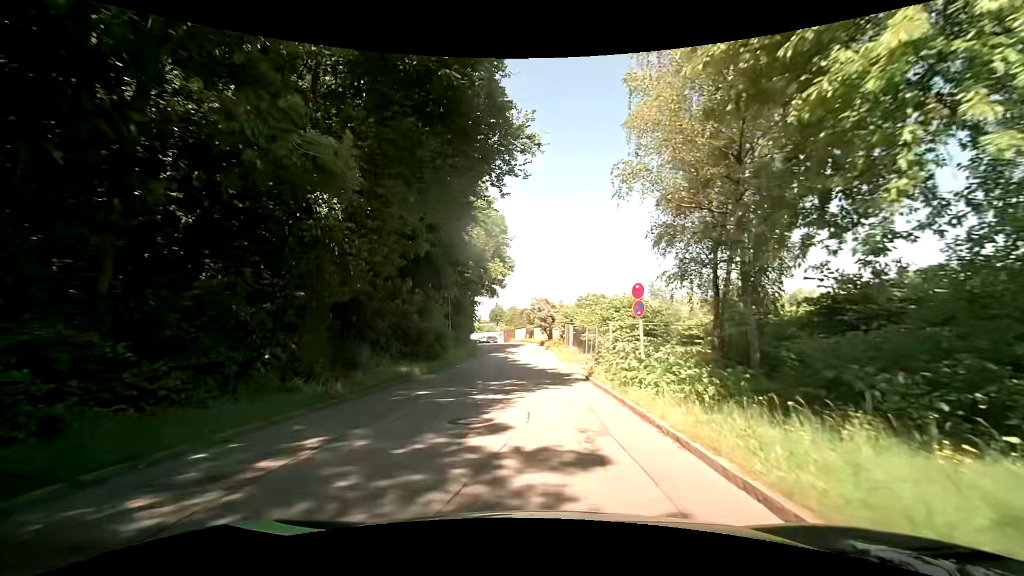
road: residential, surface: asphalt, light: Day
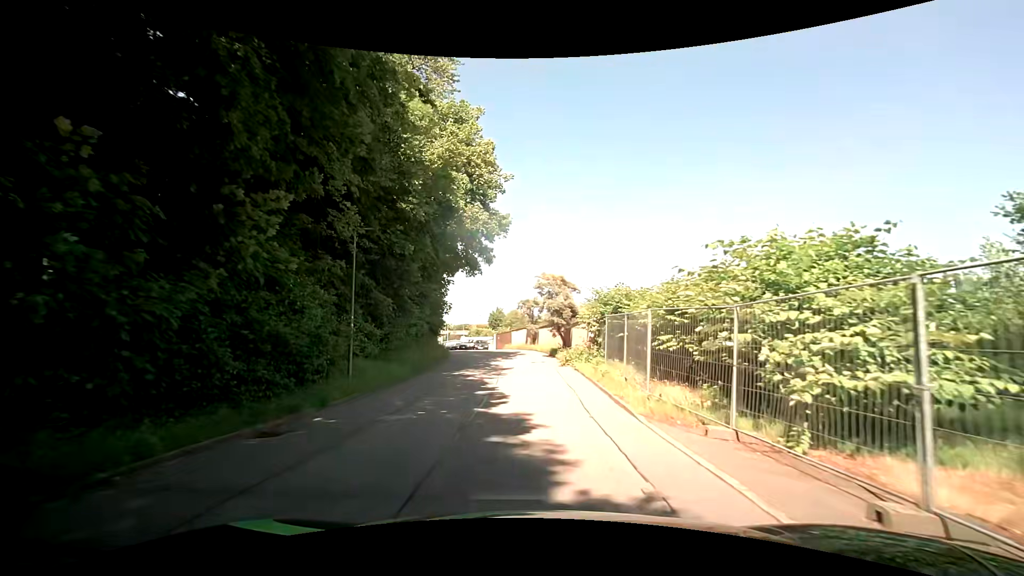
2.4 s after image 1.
(-0.2, +19.1) m; -1°
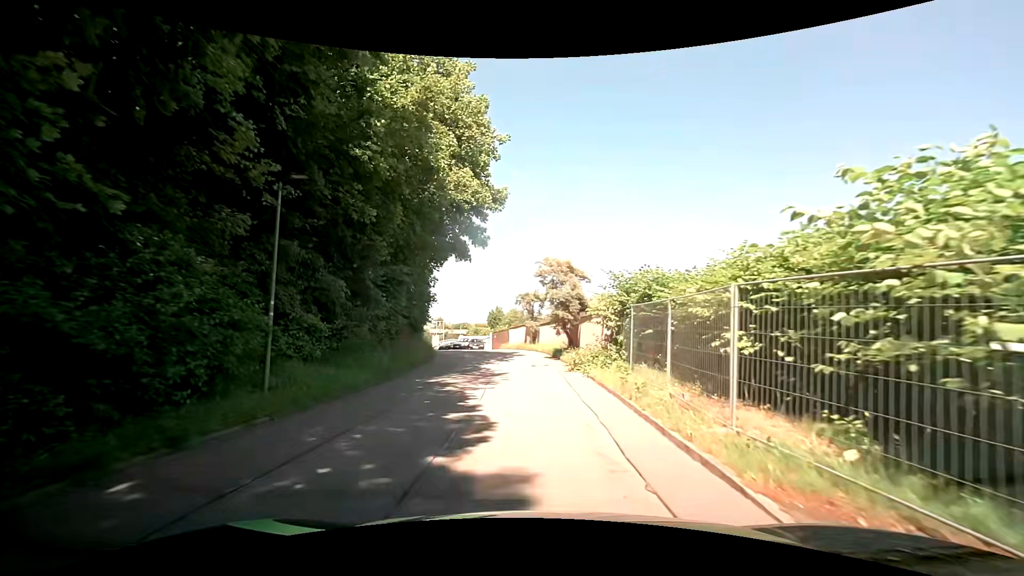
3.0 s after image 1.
(0.0, +4.7) m; 0°
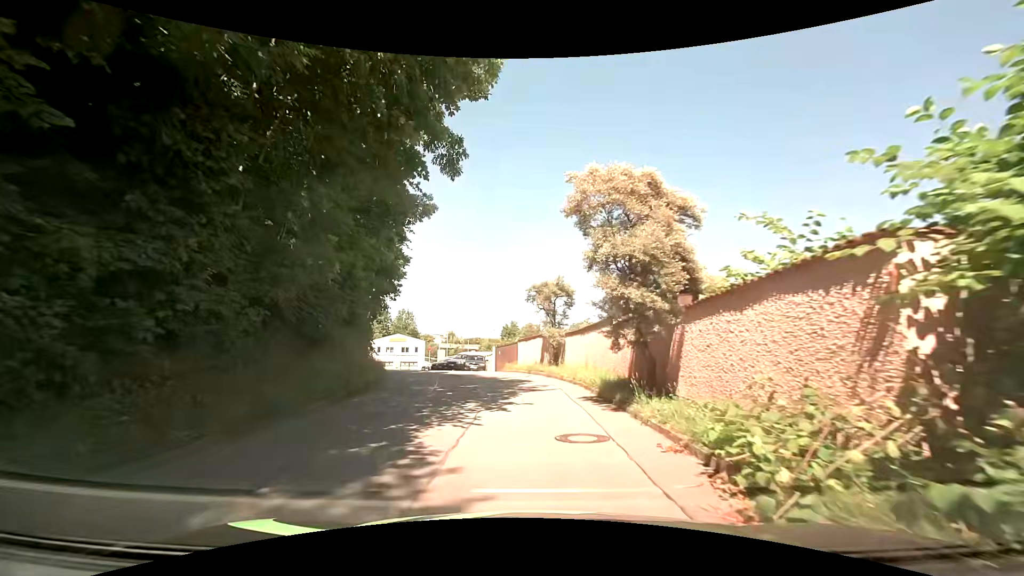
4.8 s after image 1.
(0.0, +13.2) m; -2°
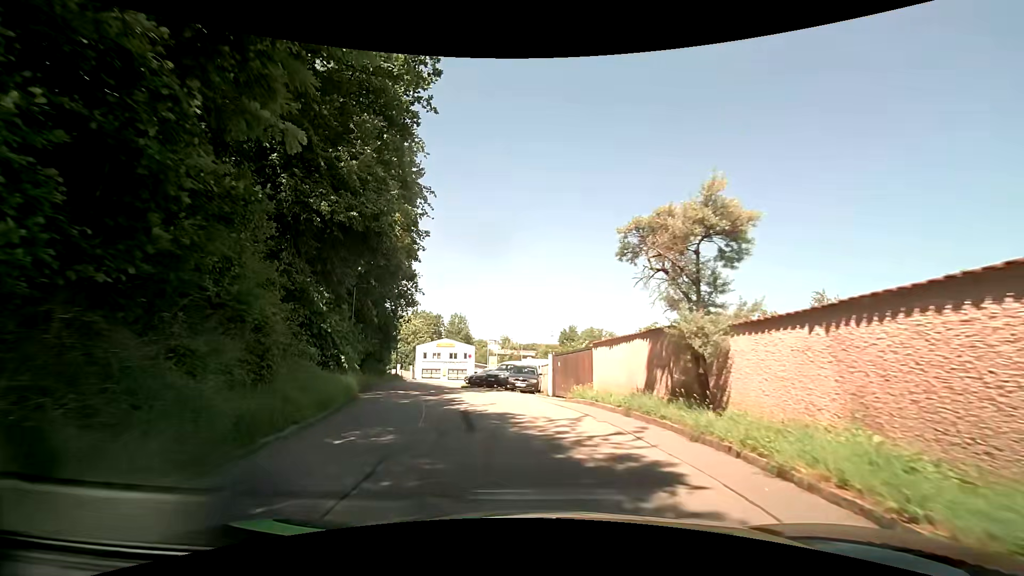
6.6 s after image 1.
(-0.5, +12.3) m; -7°
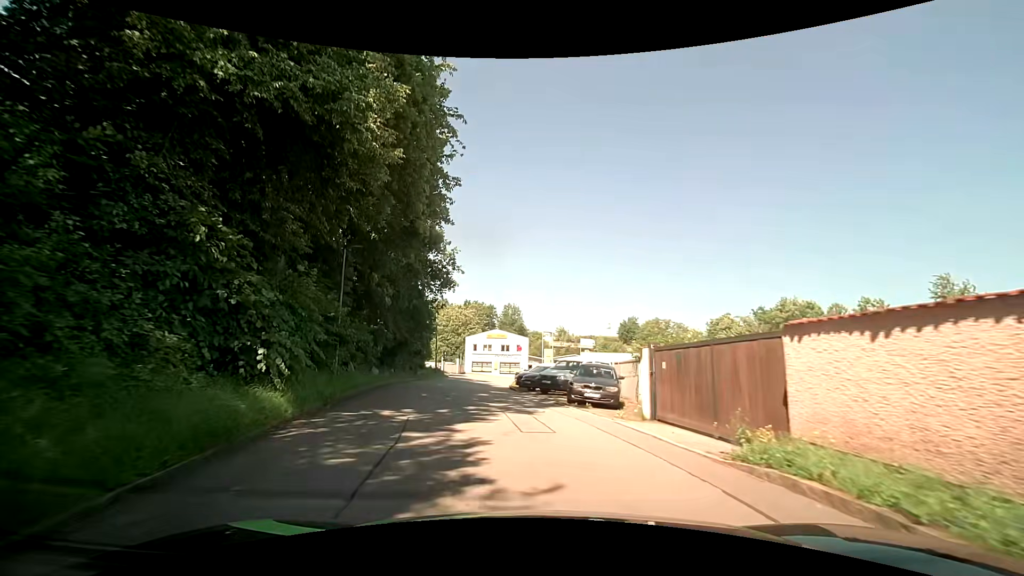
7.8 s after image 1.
(-0.3, +9.0) m; -4°
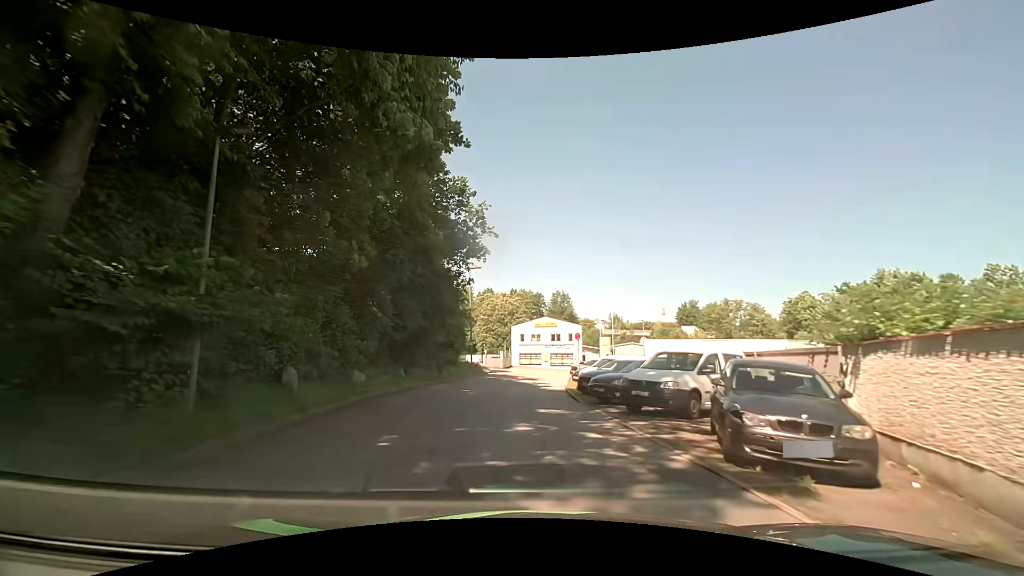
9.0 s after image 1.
(-0.6, +9.8) m; -6°
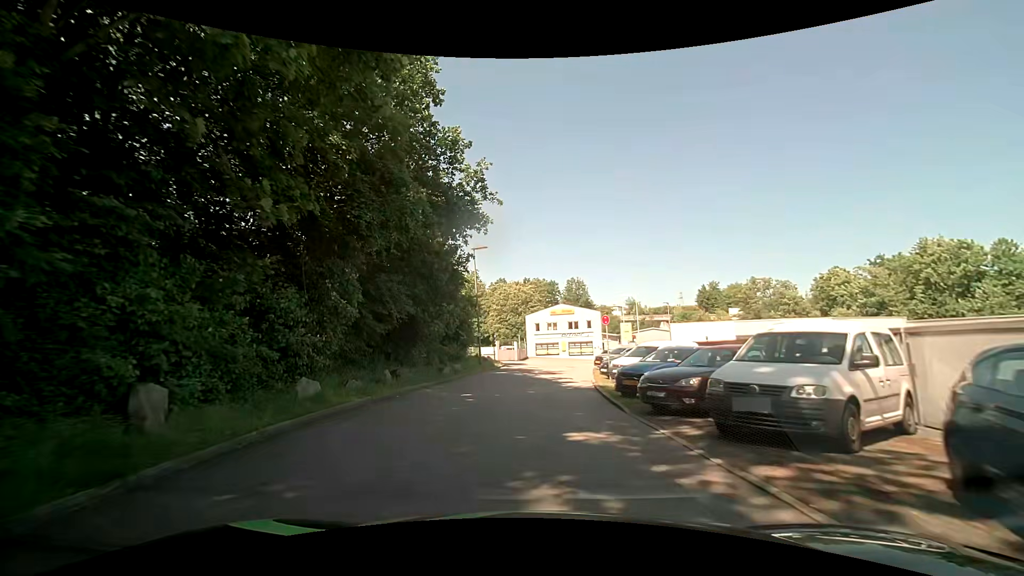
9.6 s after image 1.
(0.0, +5.1) m; -1°
